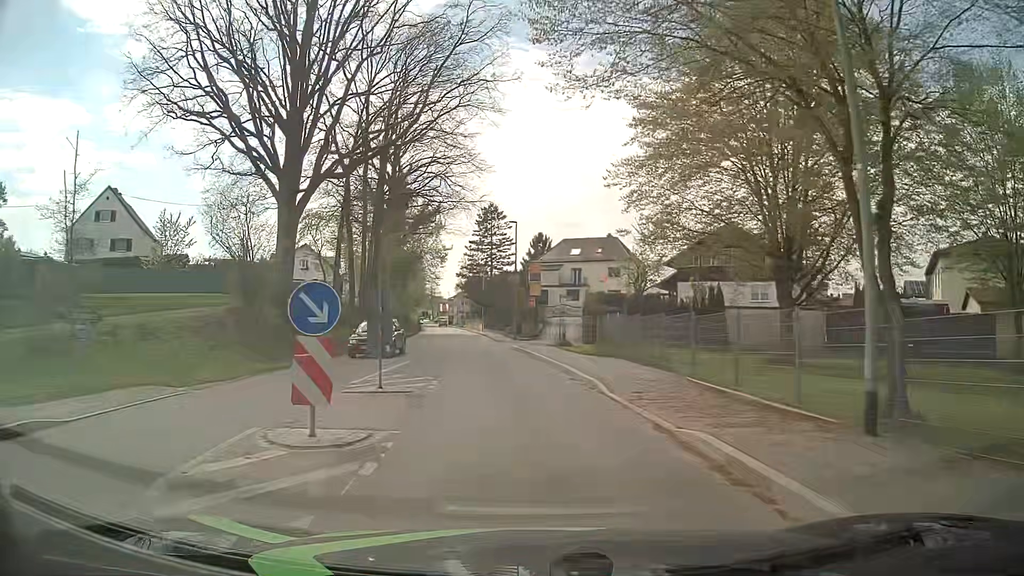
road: tertiary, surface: asphalt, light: Day
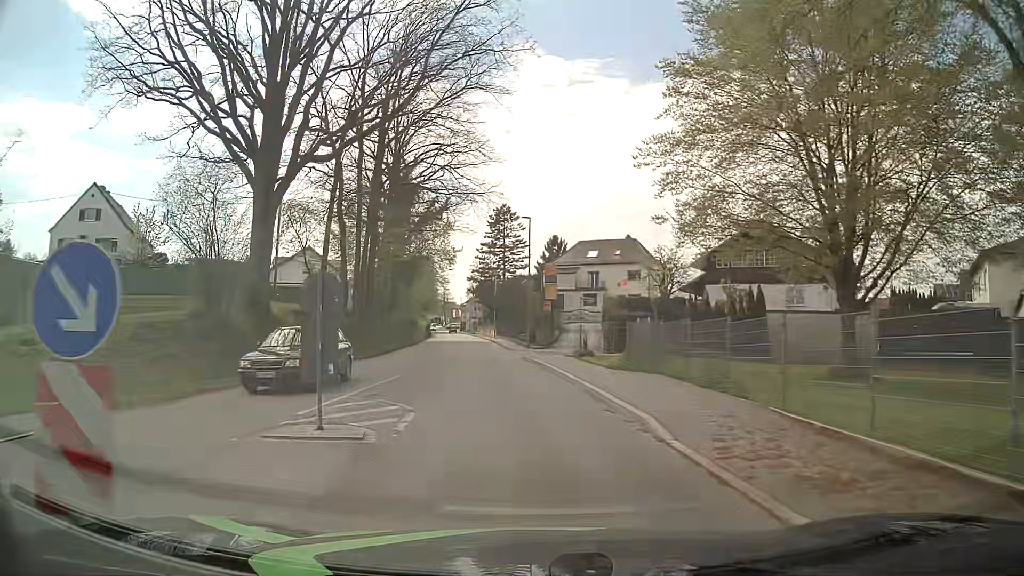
(-0.1, +4.6) m; -2°
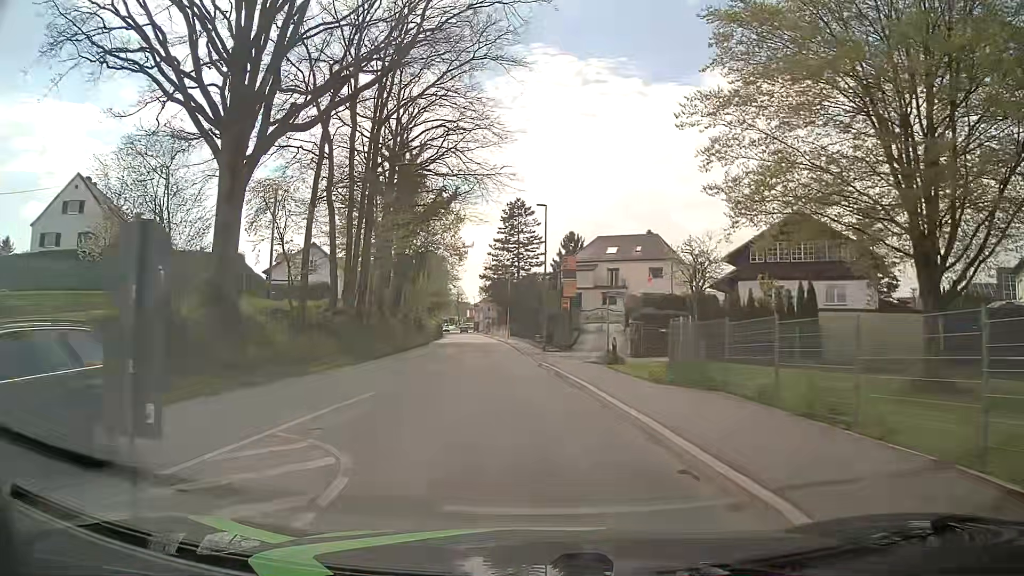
(0.0, +4.6) m; +1°
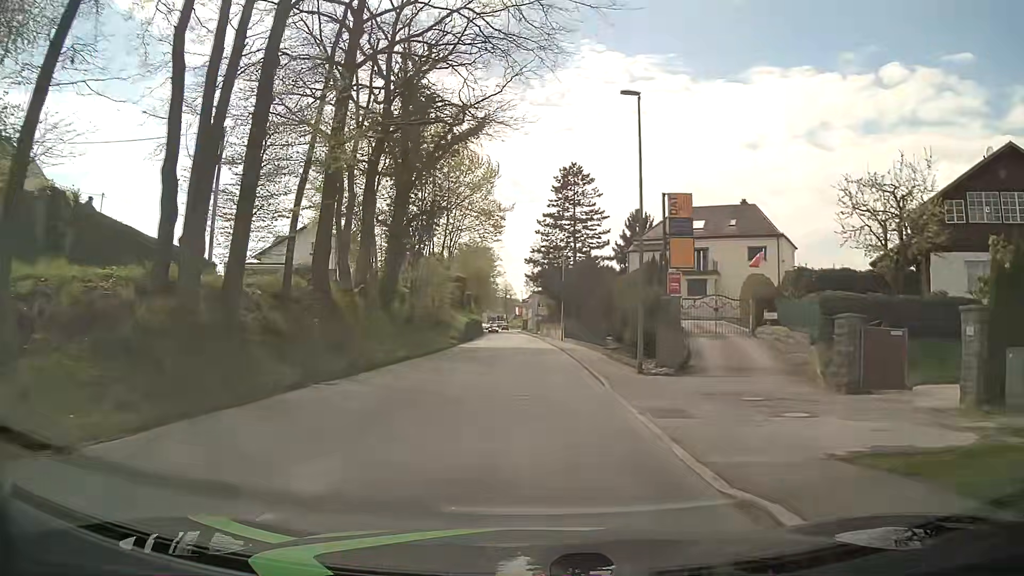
(-1.3, +18.6) m; -5°
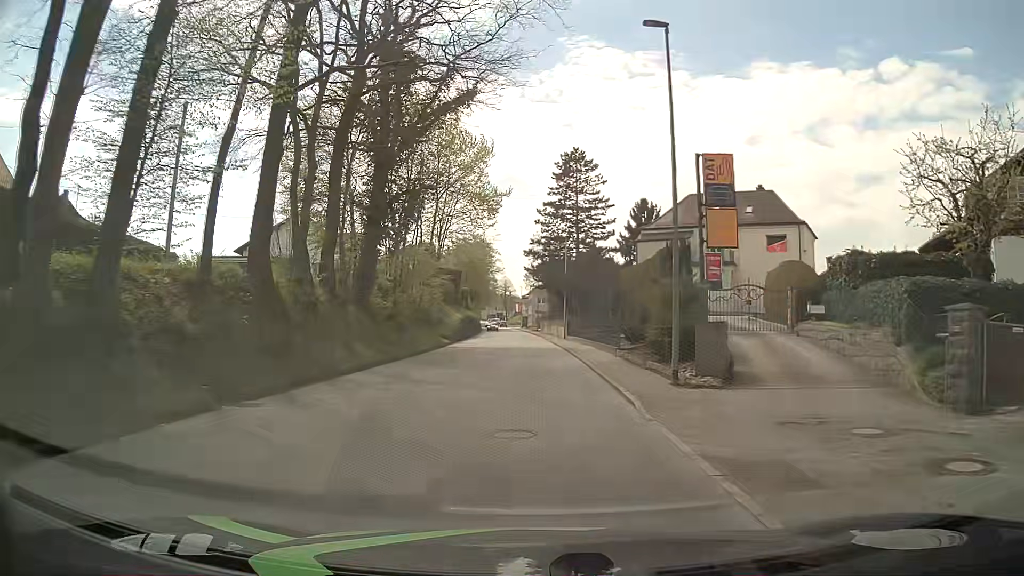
(0.0, +4.7) m; -1°
(0, +10) (0, +20) (0, +30) (0, +40) (0, +50) (0, +60) (-1, +70) (-1, +80) (-2, +90) (-2, +100) m
